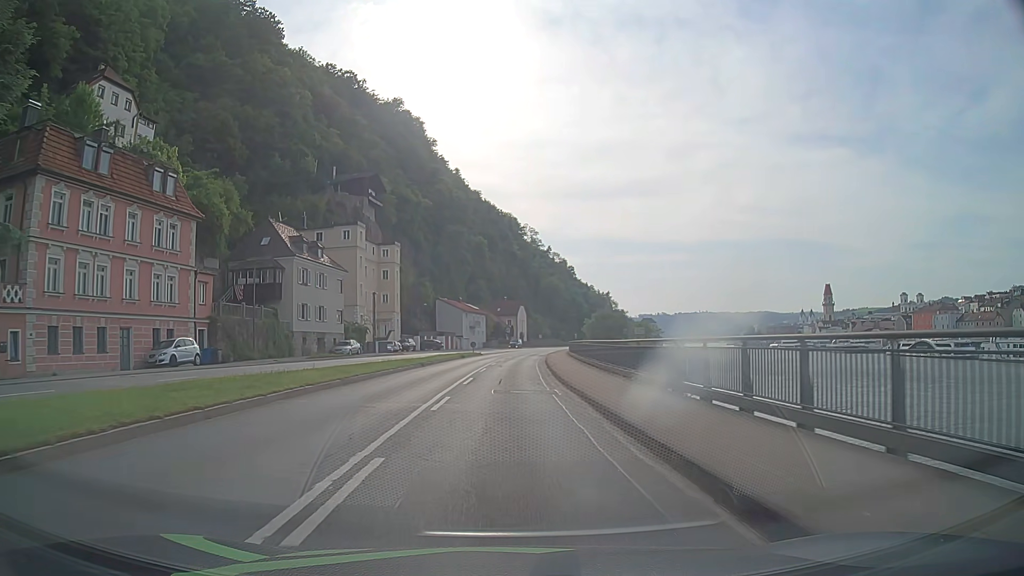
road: primary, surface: asphalt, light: Day
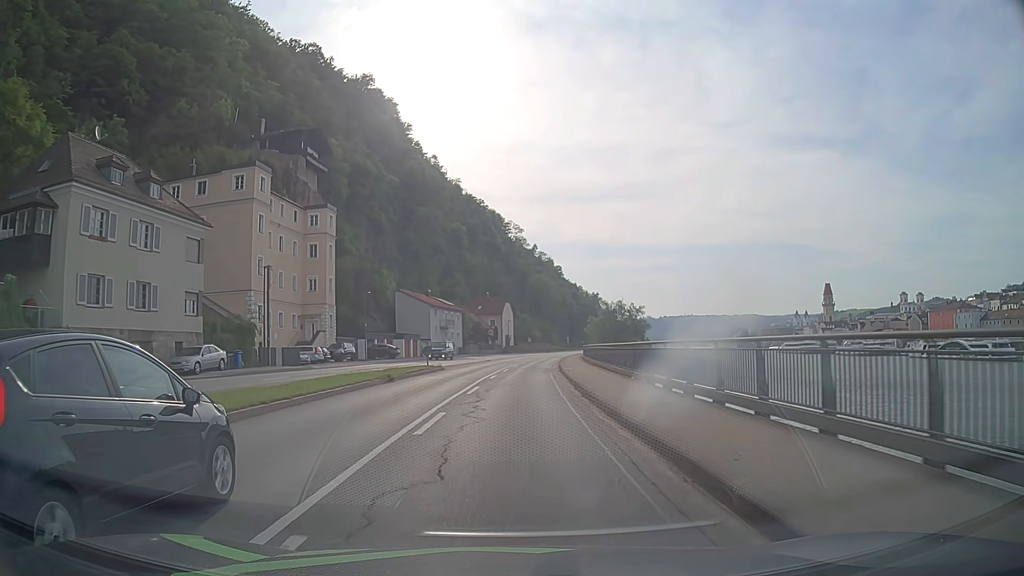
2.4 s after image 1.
(+0.2, +30.0) m; +1°
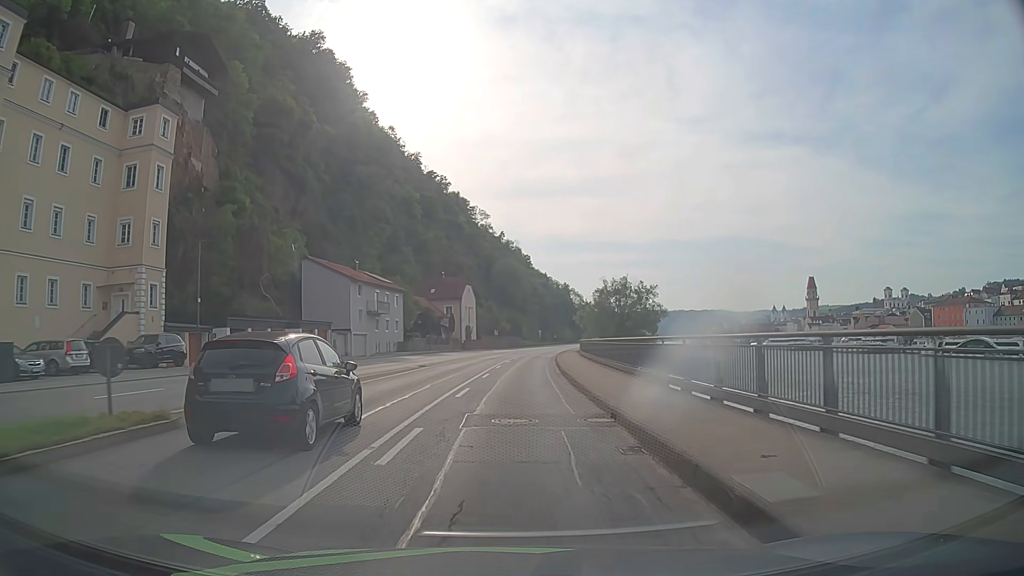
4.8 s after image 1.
(+0.9, +30.2) m; +3°
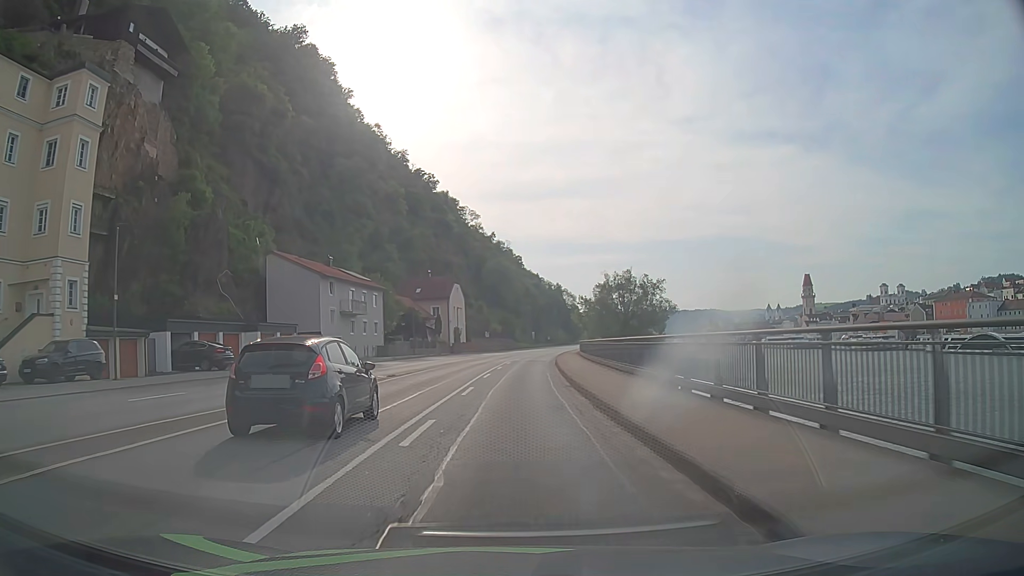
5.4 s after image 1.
(0.0, +7.6) m; +1°
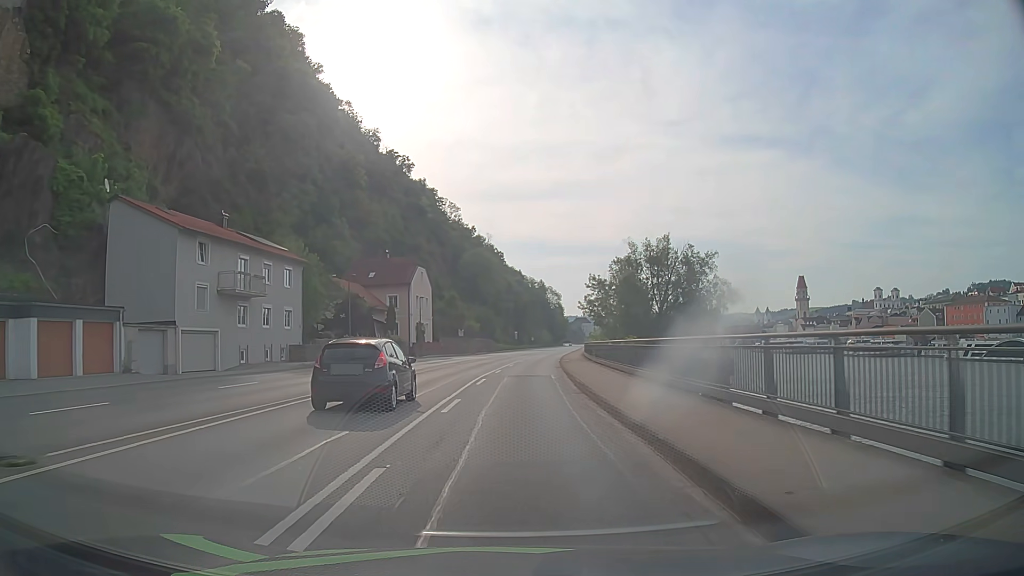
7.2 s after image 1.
(+0.2, +22.7) m; +1°
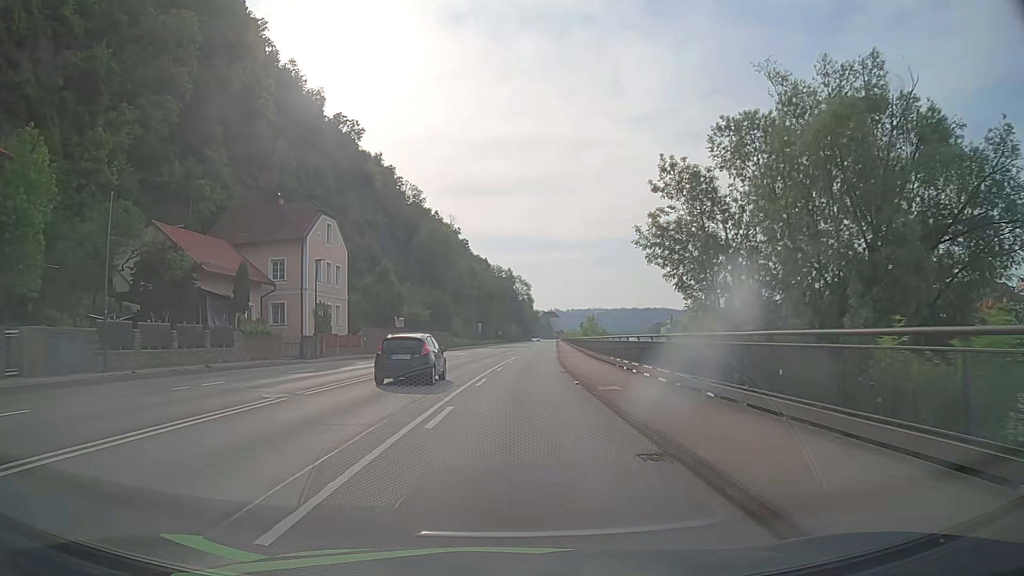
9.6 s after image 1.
(+0.7, +30.2) m; +3°
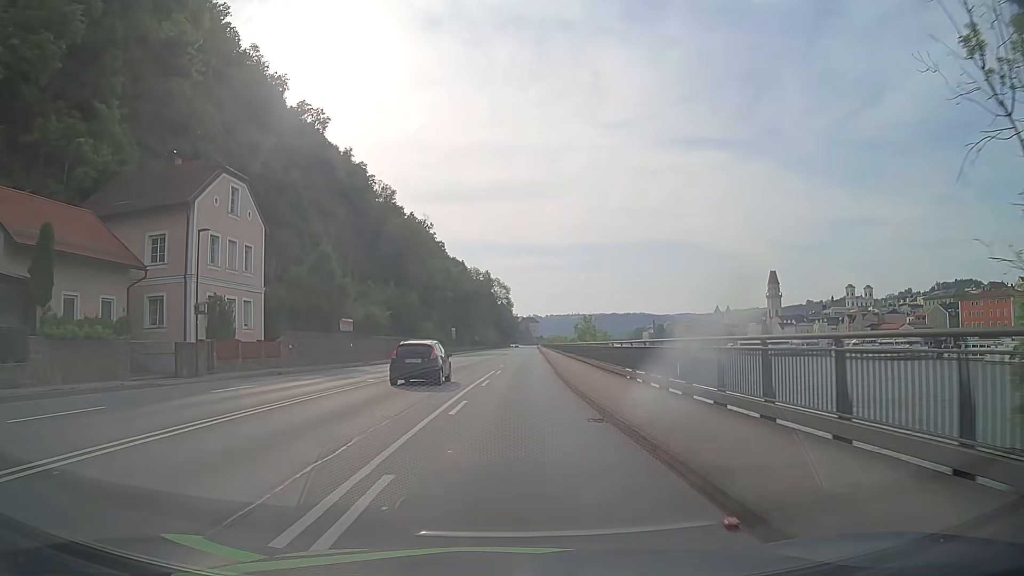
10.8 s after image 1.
(+0.3, +15.1) m; +3°
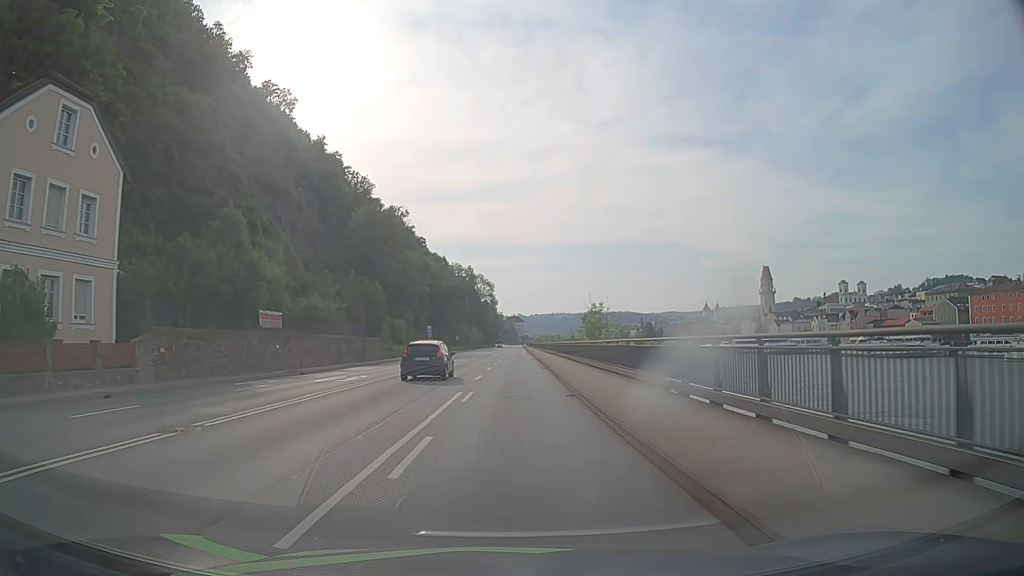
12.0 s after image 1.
(0.0, +15.1) m; +1°
